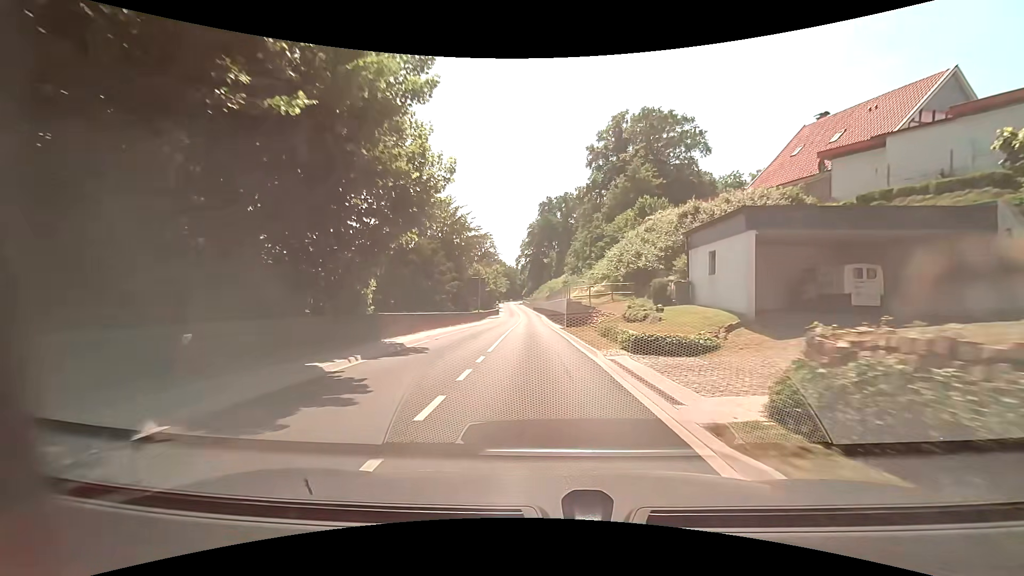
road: secondary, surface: asphalt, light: Day
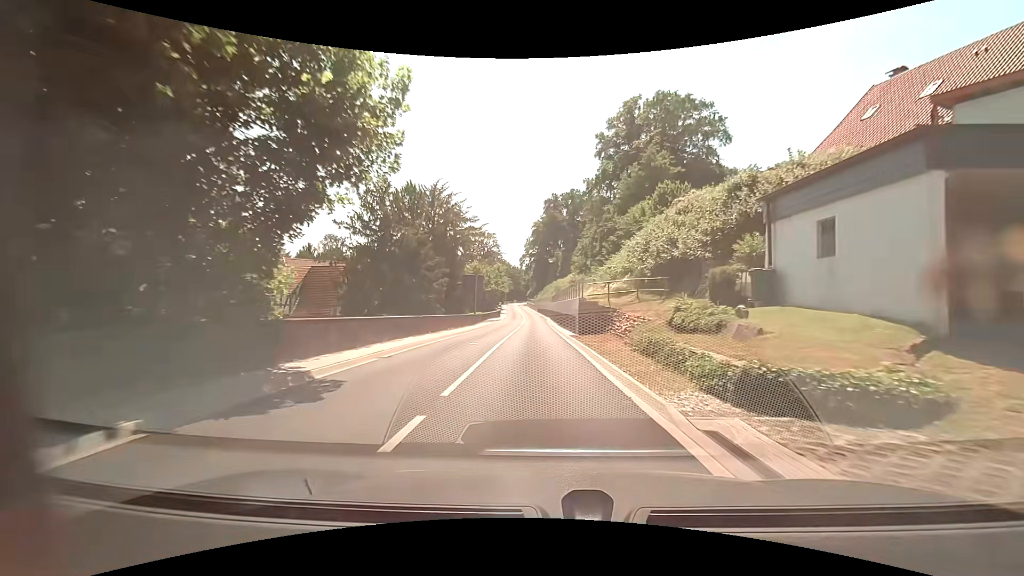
(-0.1, +7.3) m; -1°
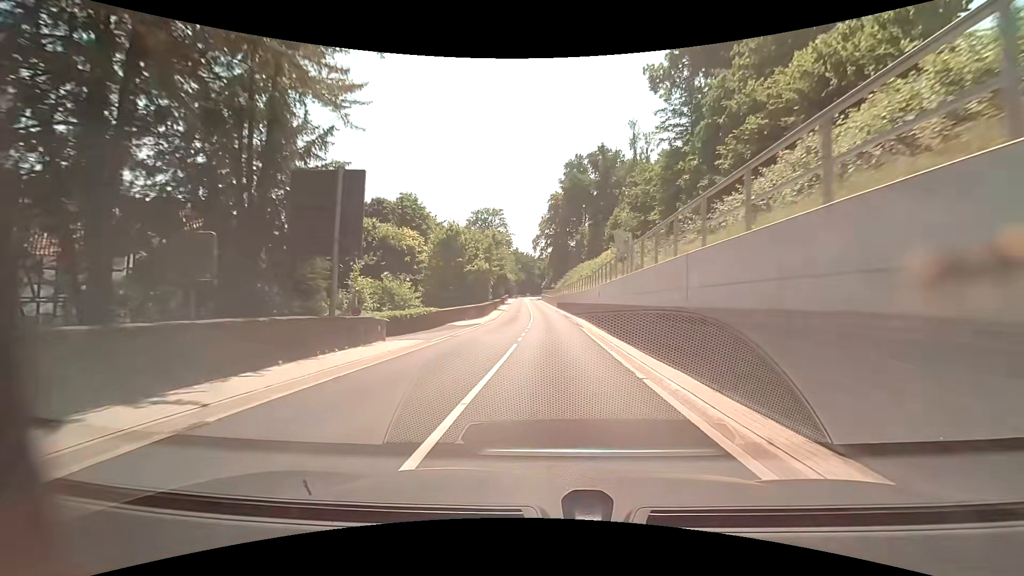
(-0.7, +39.4) m; -1°
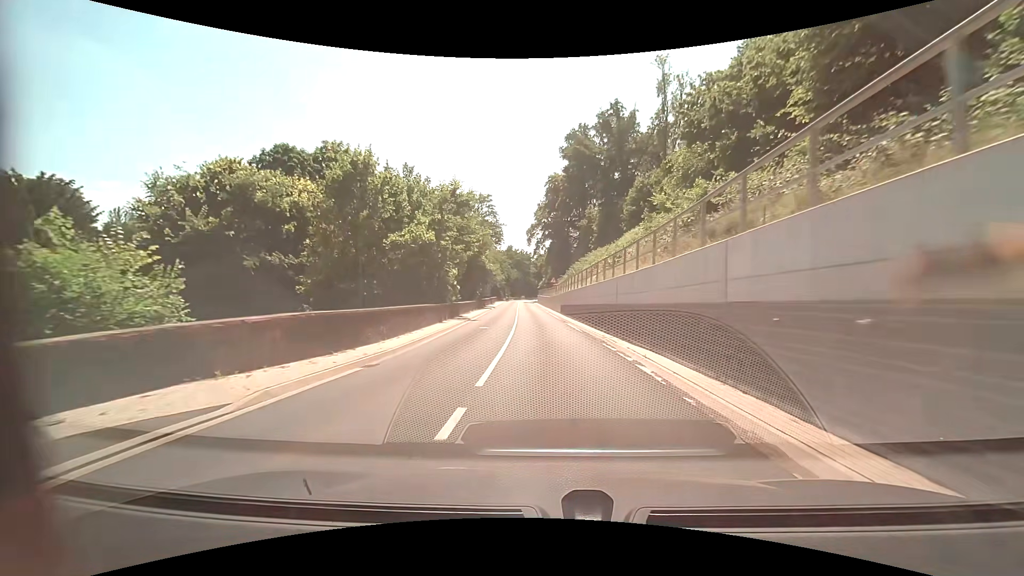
(0.0, +25.5) m; 0°
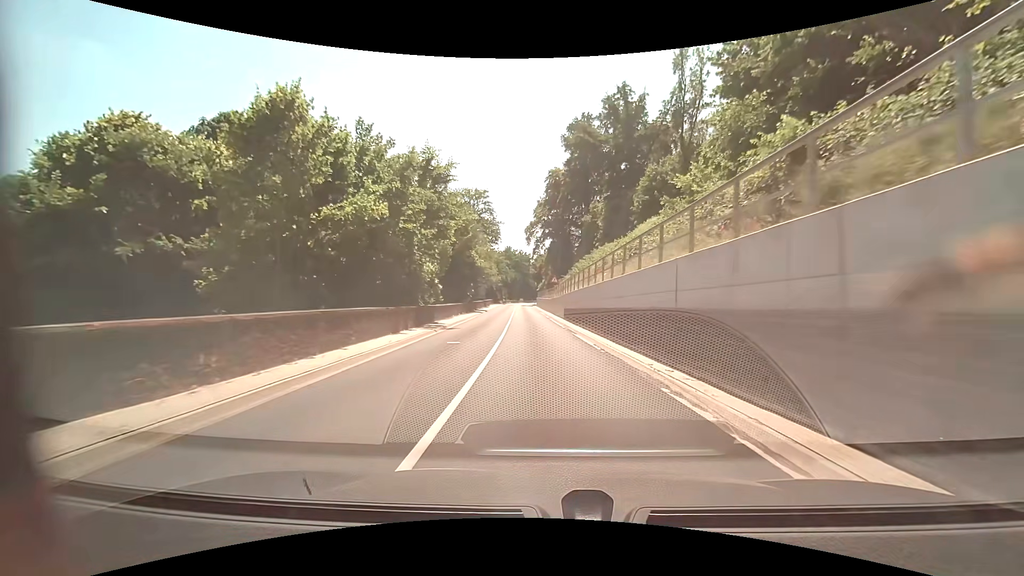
(0.0, +8.0) m; 0°
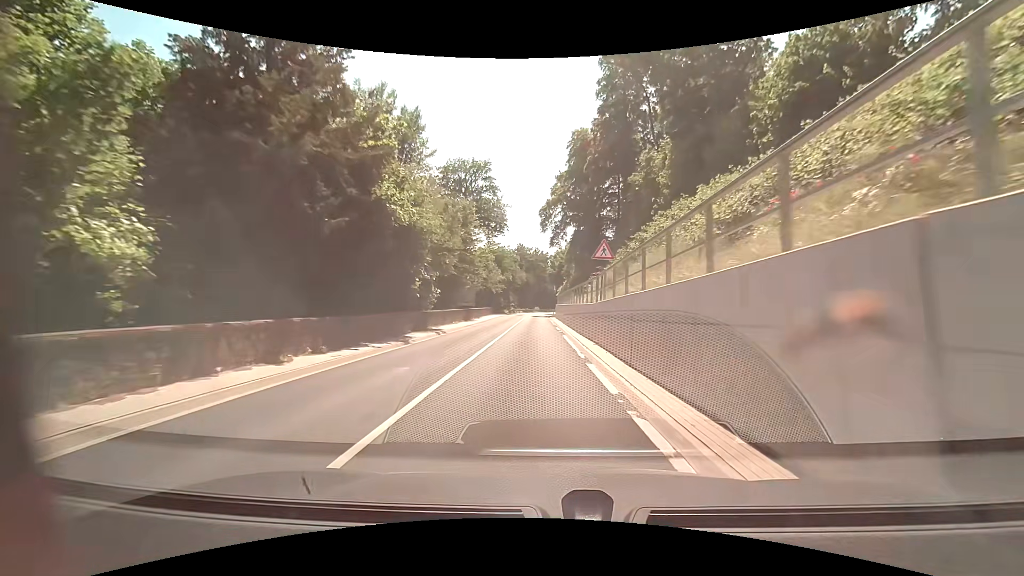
(-0.5, +31.2) m; -2°
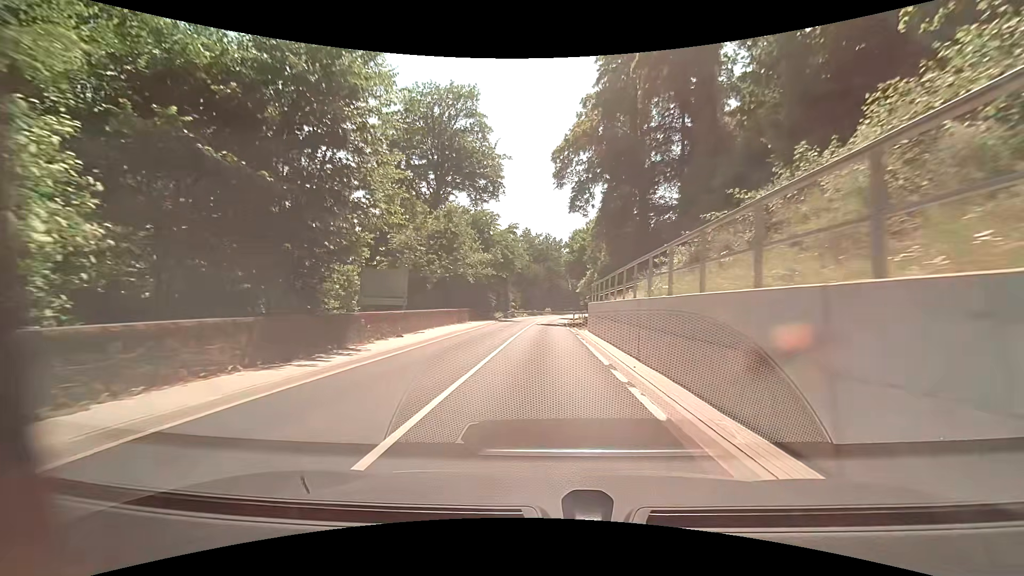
(-0.7, +30.8) m; -2°
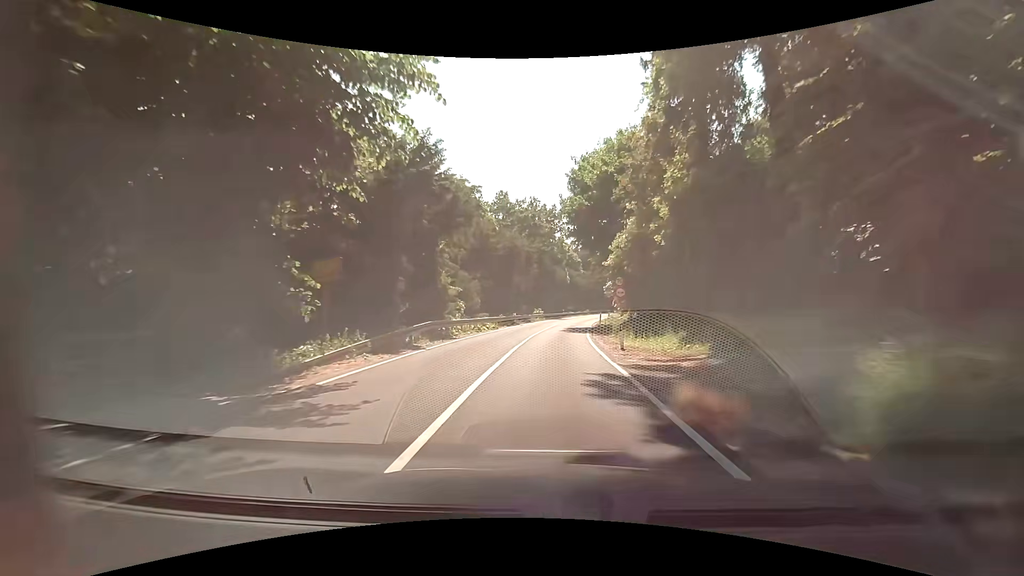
(+0.5, +38.3) m; +1°
(0, +10) (0, +20) (+1, +30) (+2, +40) (+3, +50) (+4, +60) (+6, +70) (+8, +79) (+9, +89) (+11, +99) m
